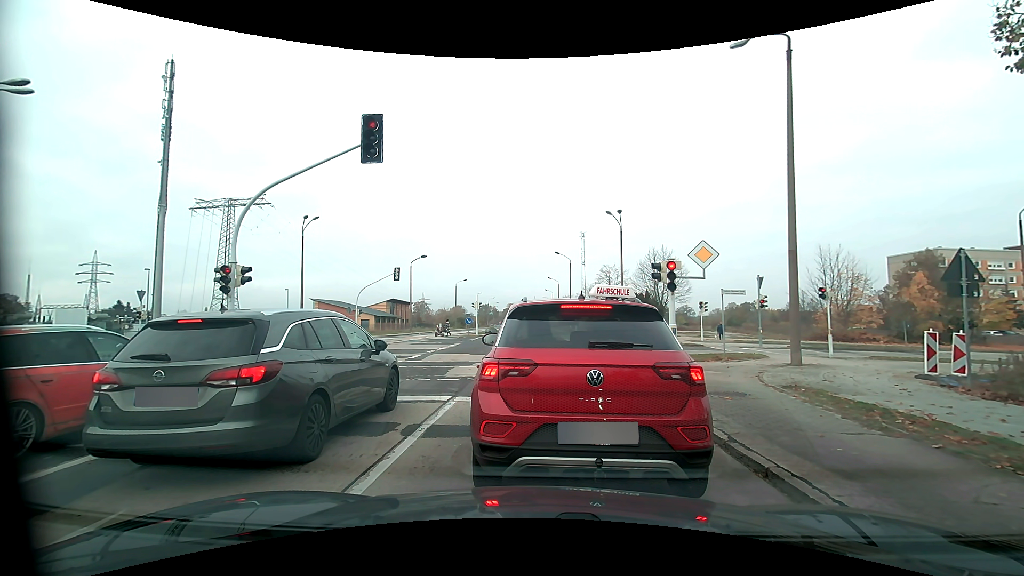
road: tertiary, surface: asphalt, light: Day
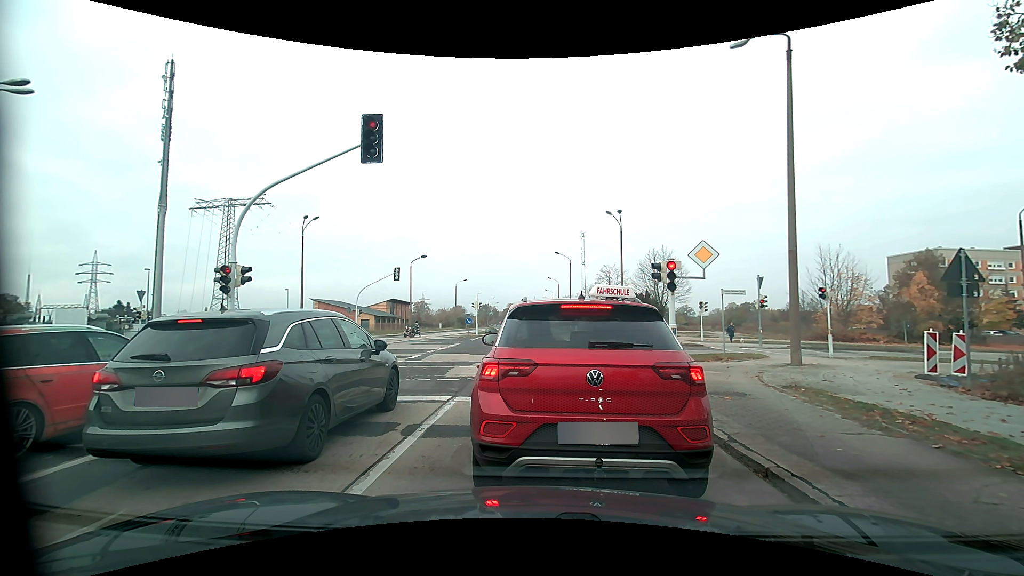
(0.0, 0.0) m; 0°
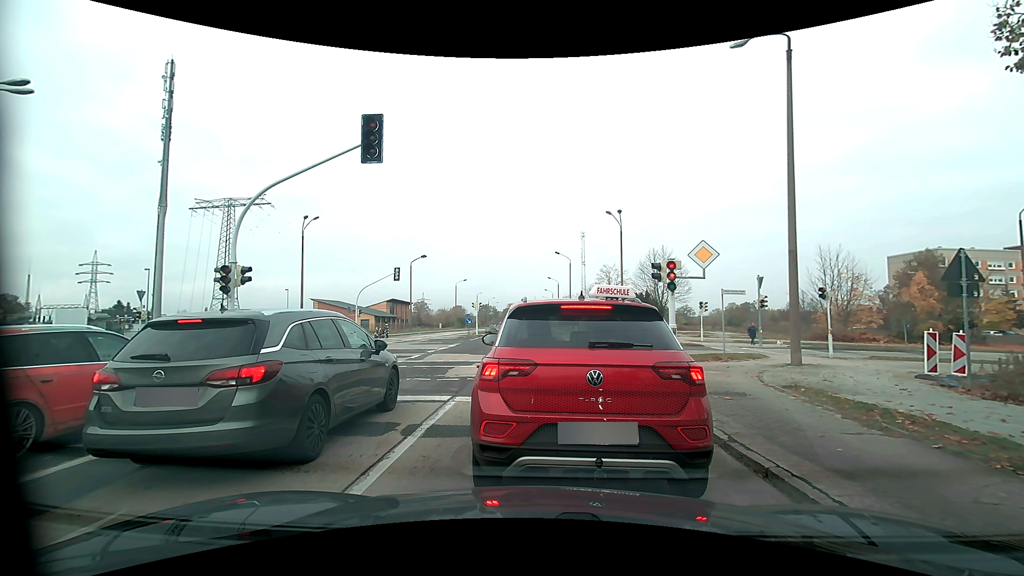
(0.0, 0.0) m; 0°
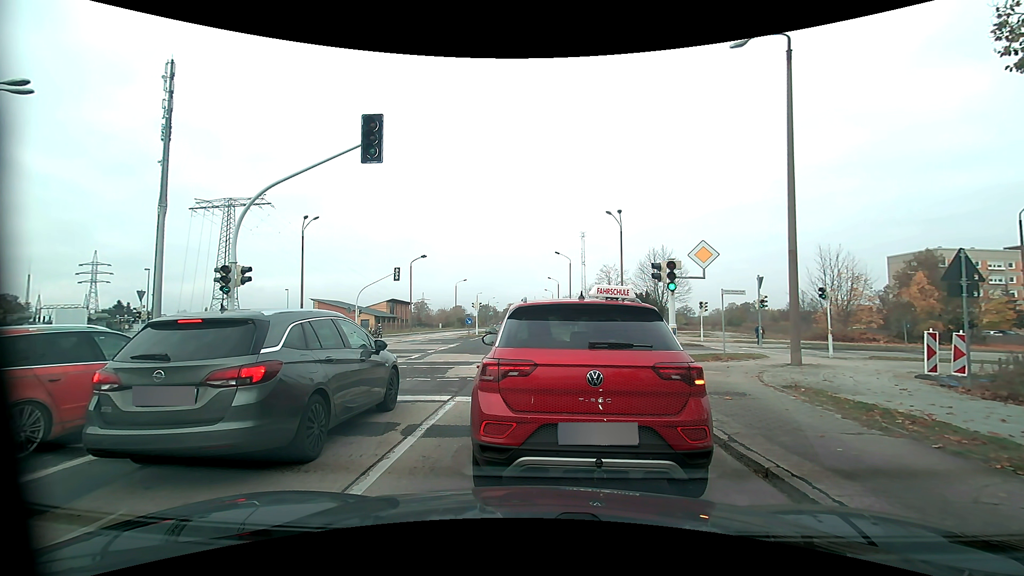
(0.0, 0.0) m; 0°
(0, +10) (0, +20) (-1, +30) (-1, +40) (-1, +50) (-1, +60) (-2, +70) (-2, +80) (-2, +90) (-2, +100) m
